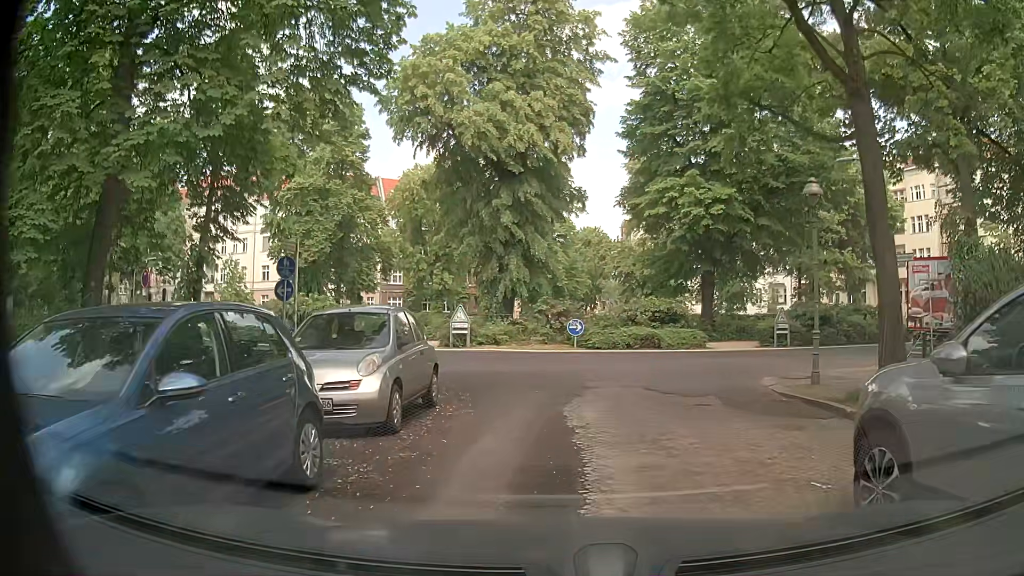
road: residential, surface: asphalt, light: Day
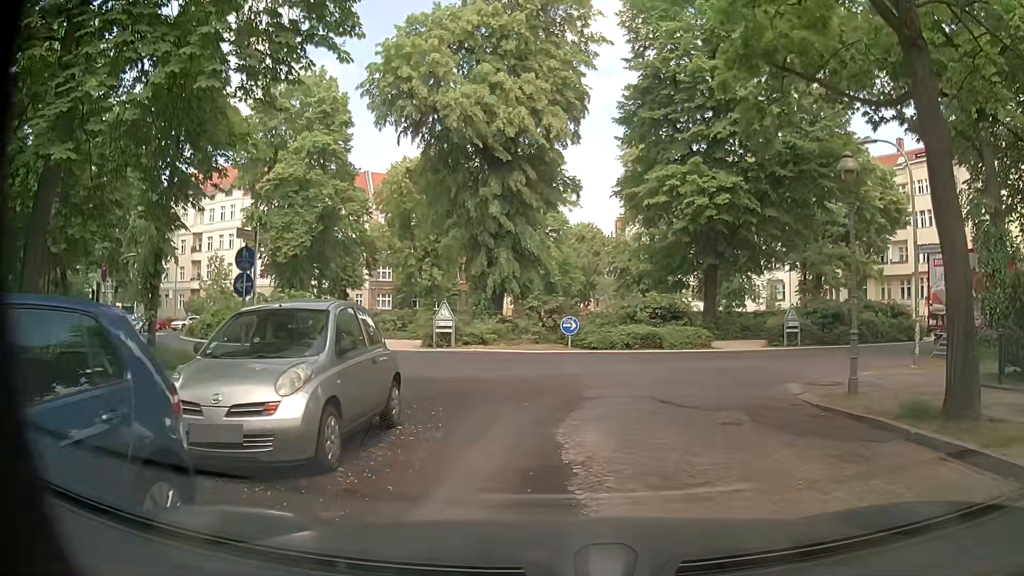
(0.0, +2.1) m; +2°
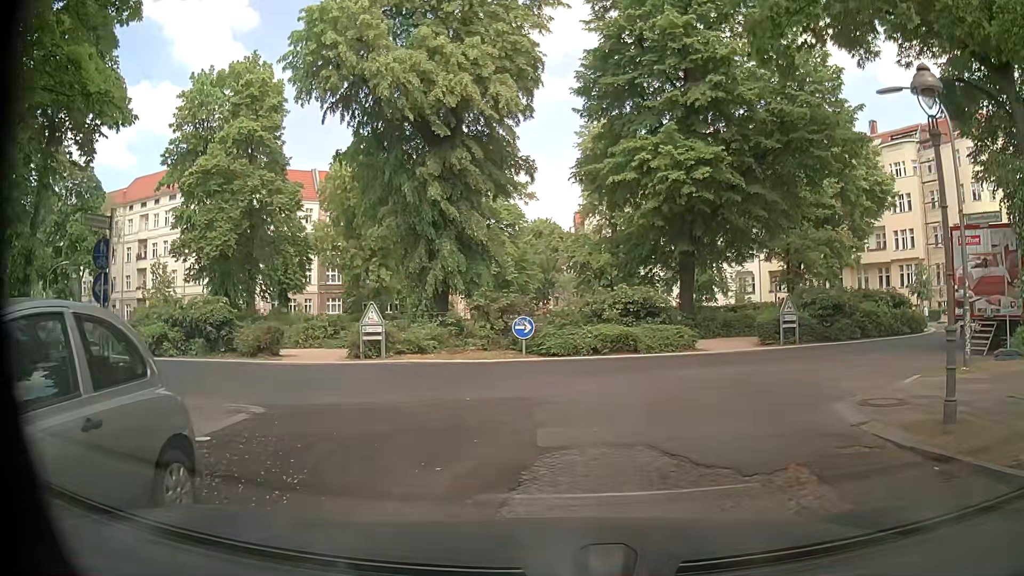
(0.0, +4.1) m; +2°
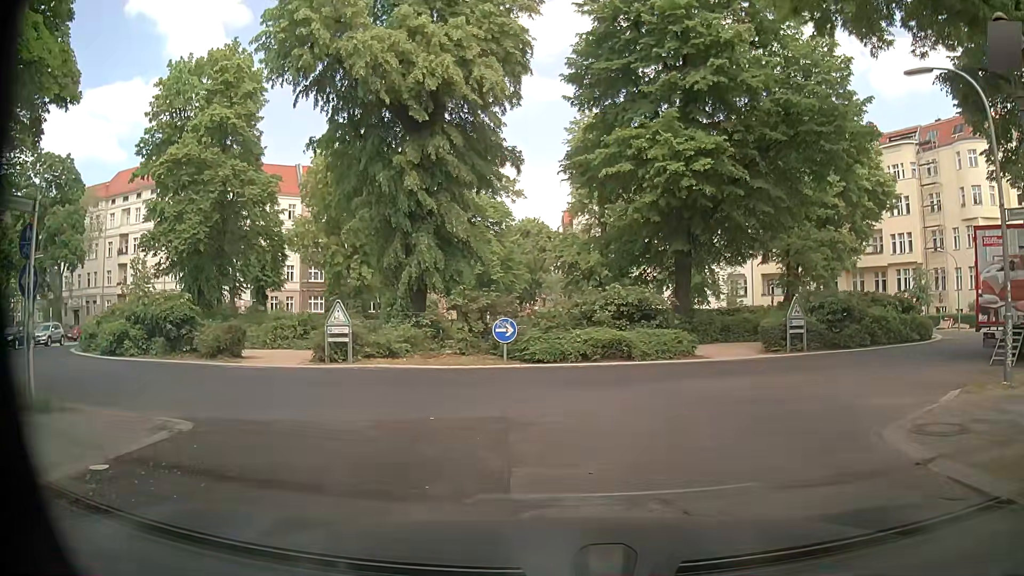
(0.0, +1.9) m; +1°
